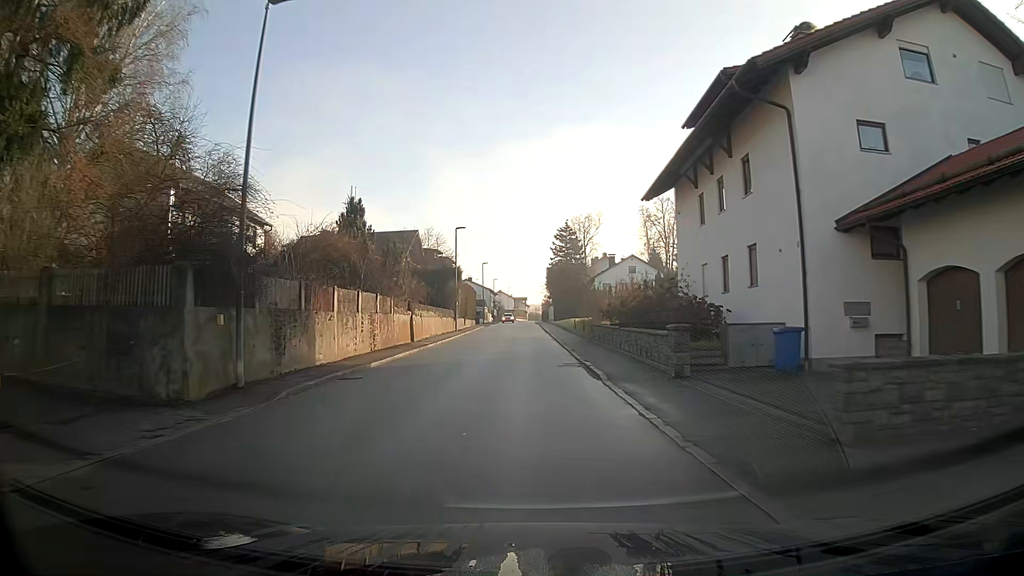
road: secondary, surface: asphalt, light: Day
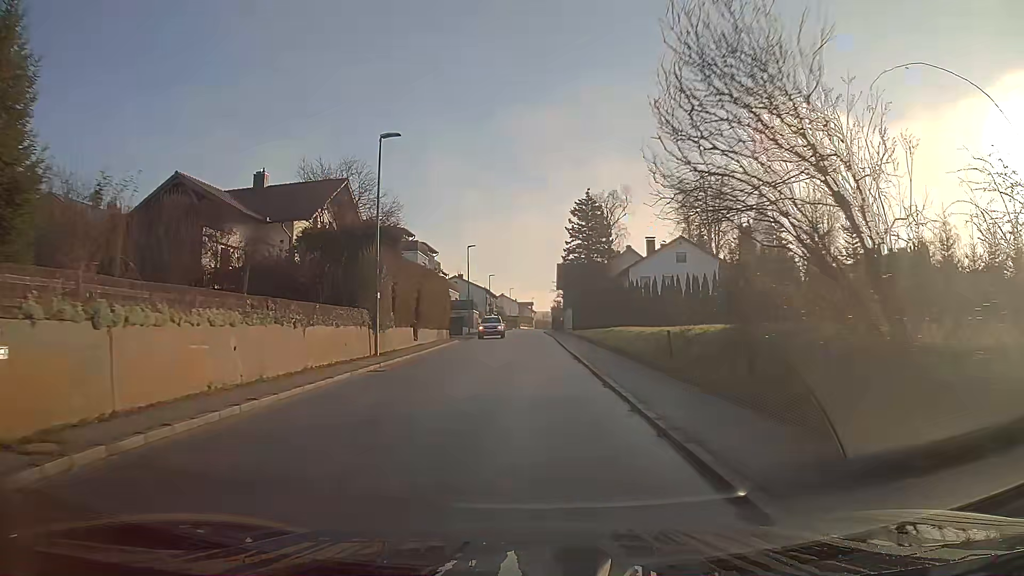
(-0.2, +29.5) m; 0°
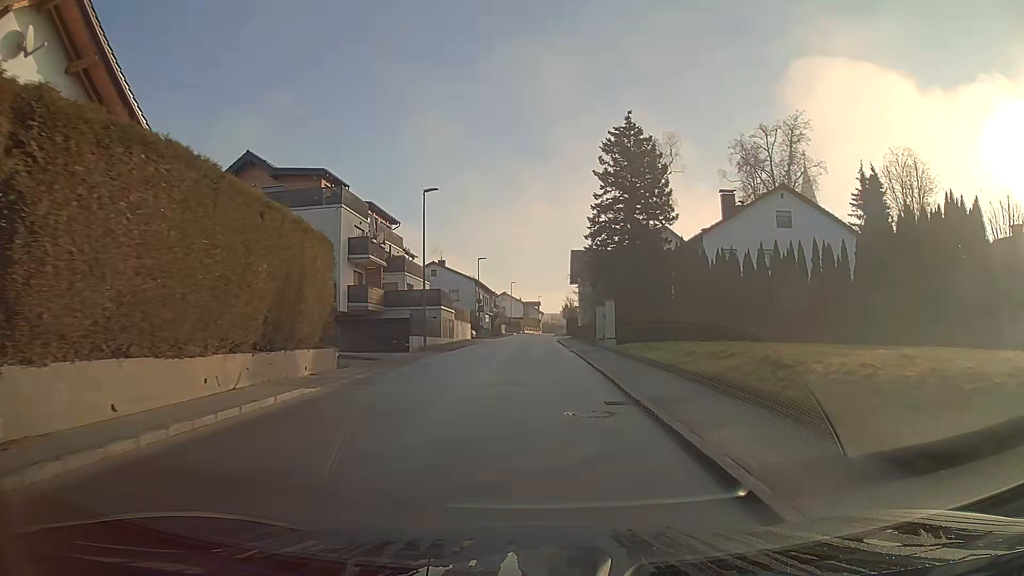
(-0.1, +28.8) m; 0°
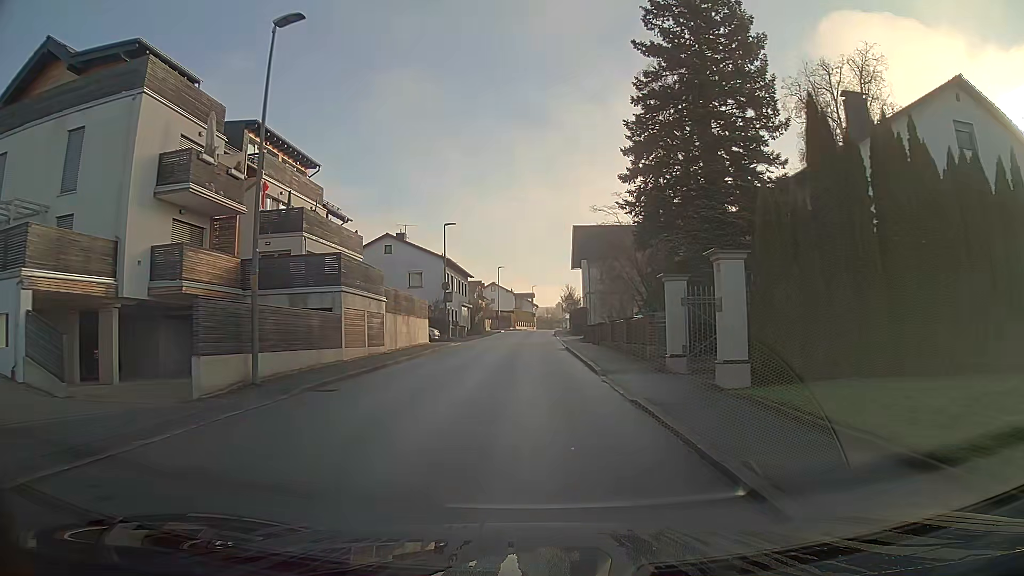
(+0.1, +21.2) m; +1°
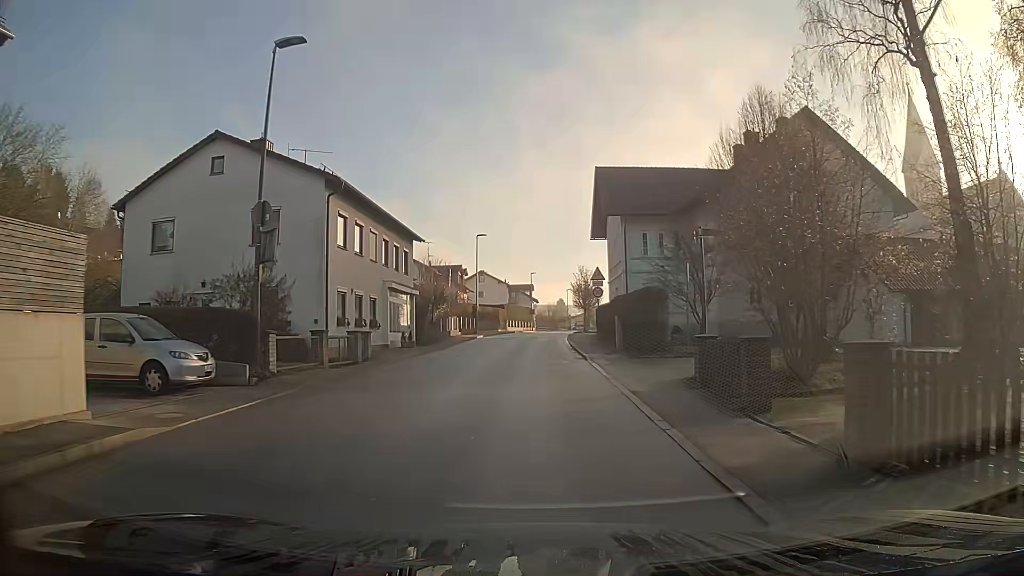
(0.0, +31.0) m; 0°
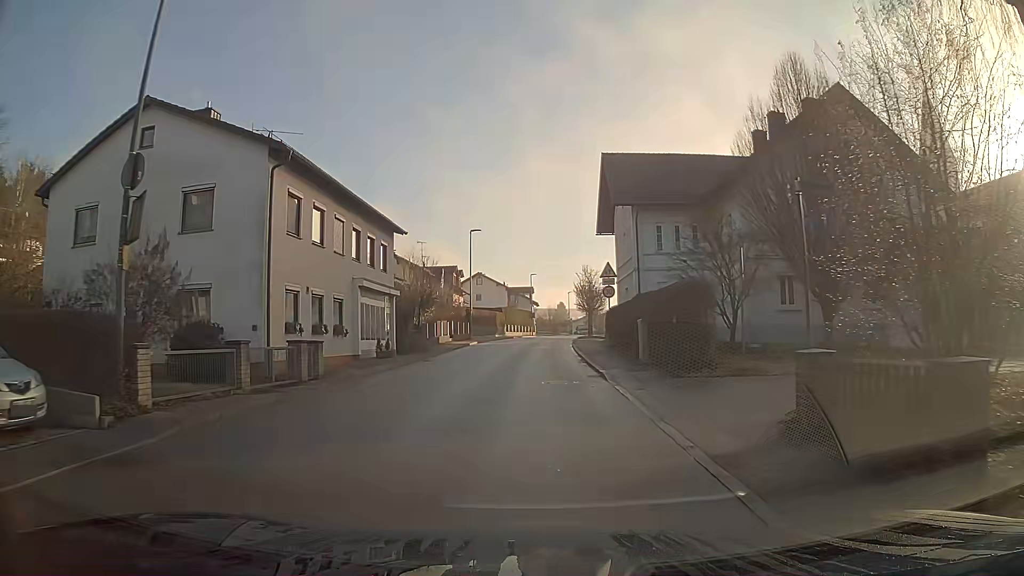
(0.0, +5.3) m; 0°
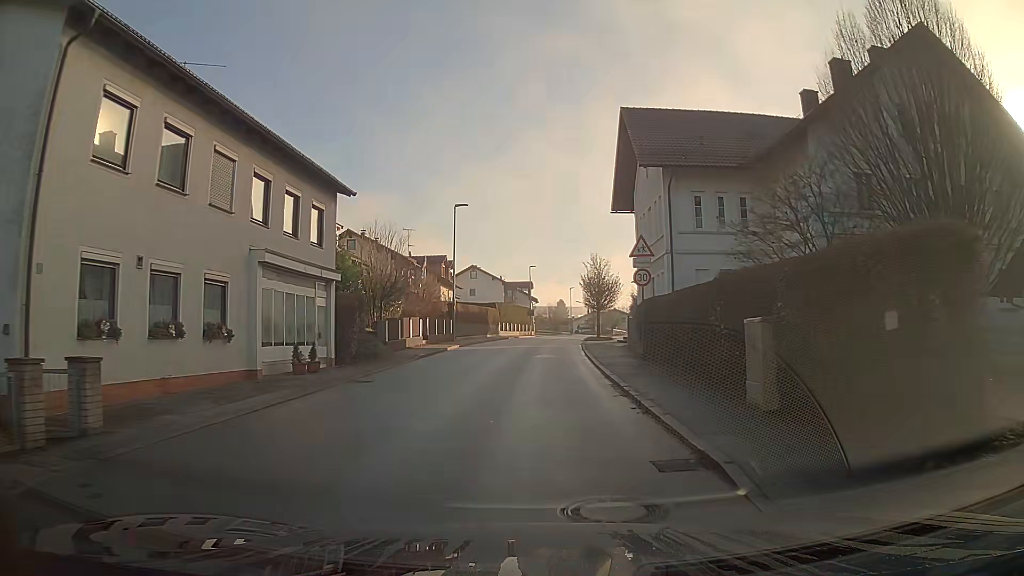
(0.0, +9.8) m; 0°
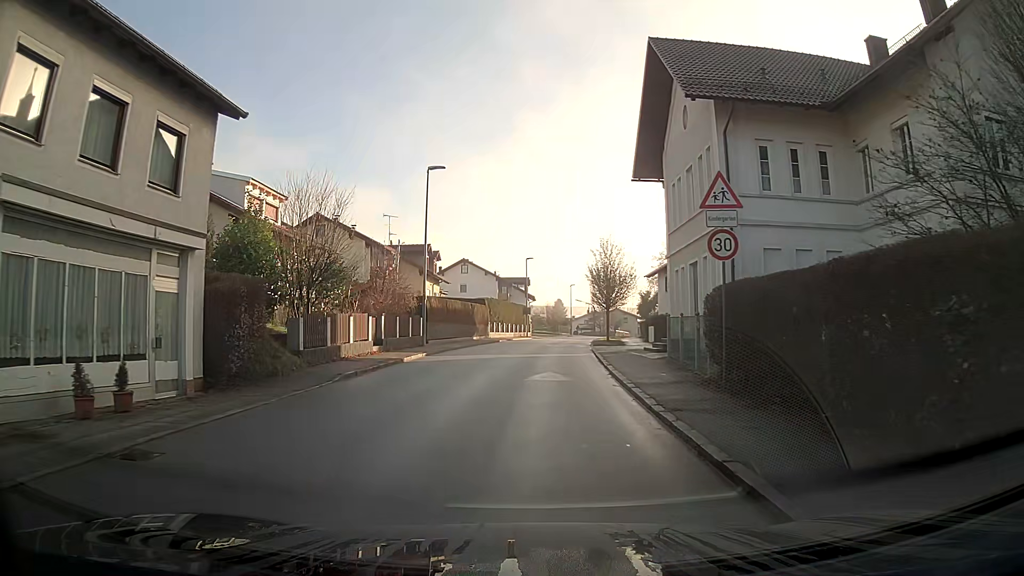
(0.0, +9.7) m; 0°
